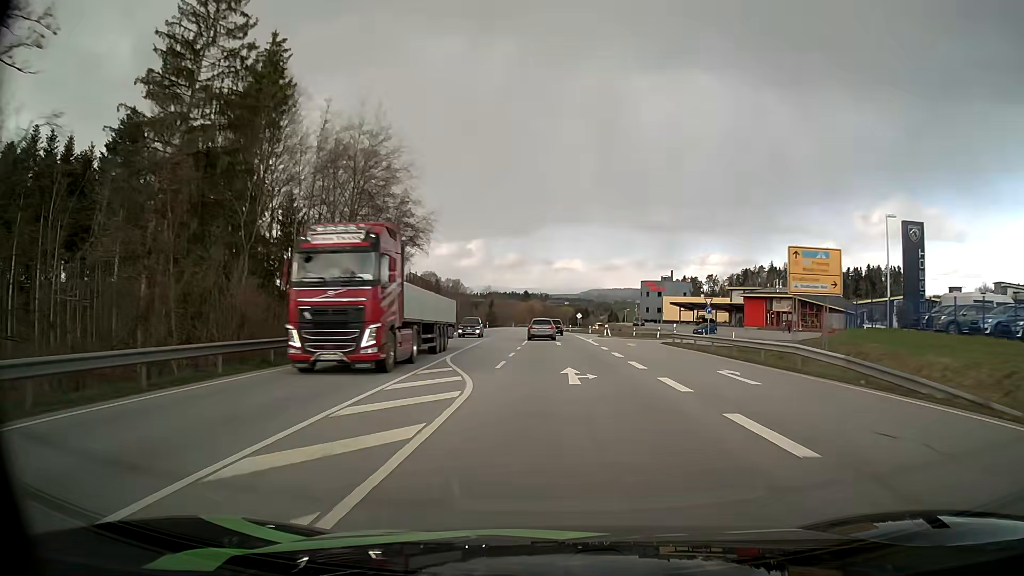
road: primary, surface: asphalt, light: Day
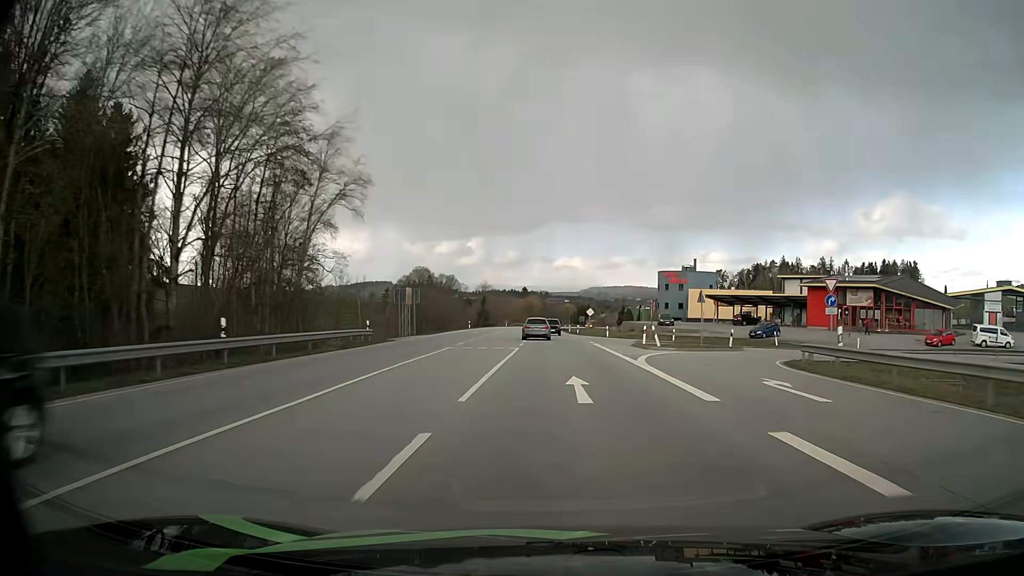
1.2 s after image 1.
(0.0, +25.9) m; 0°
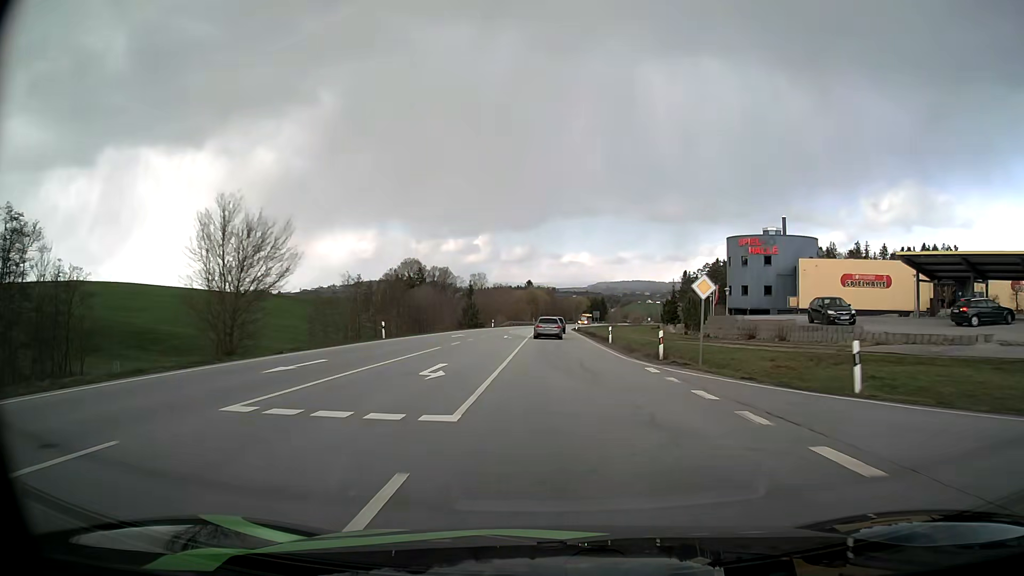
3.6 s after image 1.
(-0.2, +49.7) m; 0°
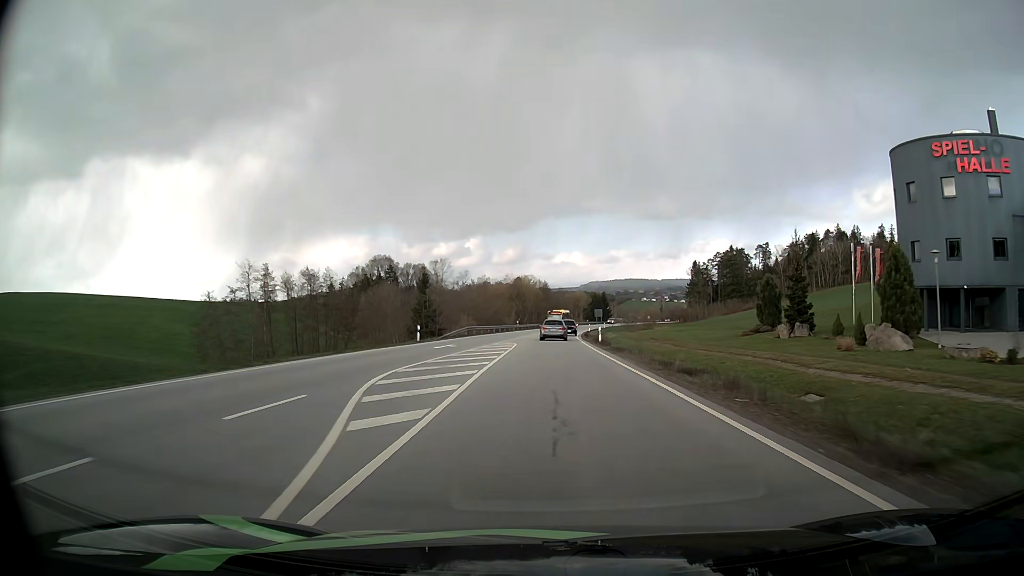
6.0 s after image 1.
(+0.1, +48.0) m; +1°
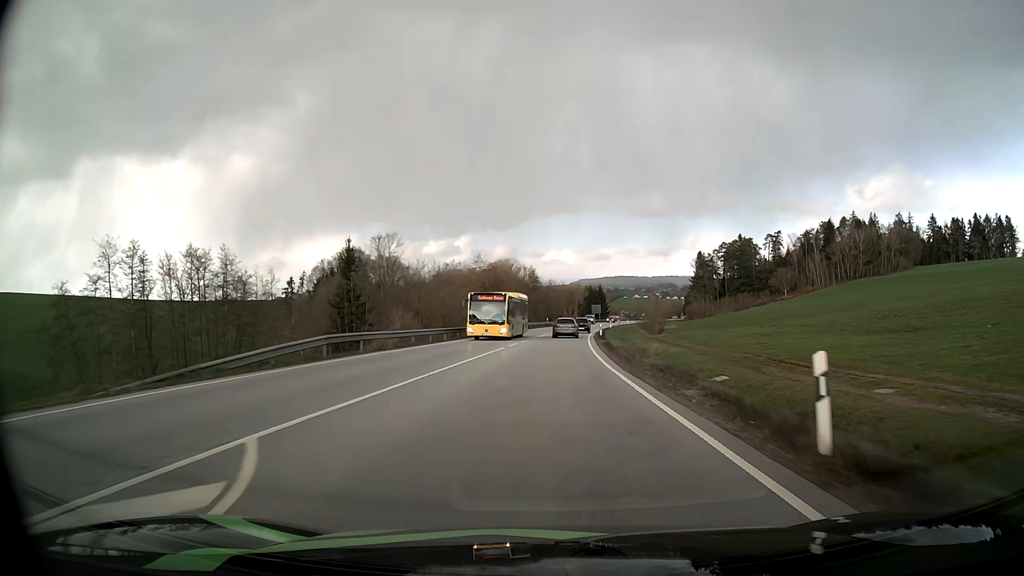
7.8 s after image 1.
(+0.2, +34.4) m; +1°
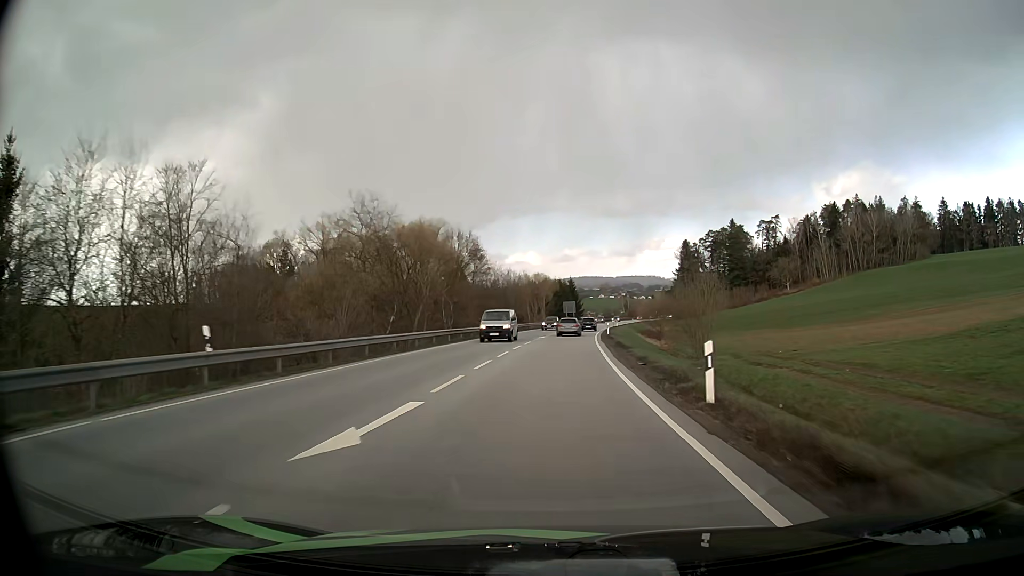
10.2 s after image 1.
(+1.0, +45.0) m; +3°
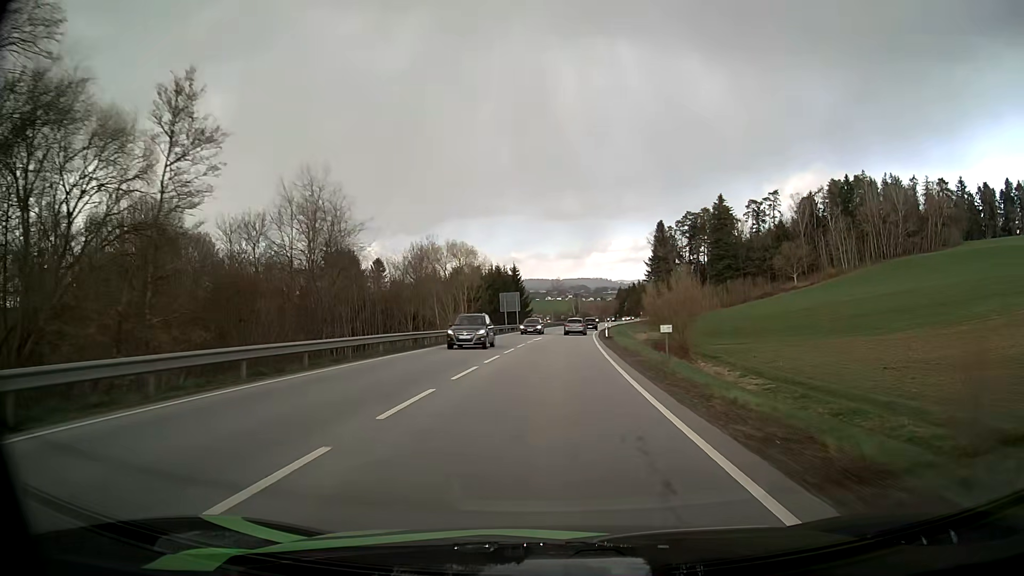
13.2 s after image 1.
(+2.6, +58.1) m; +5°
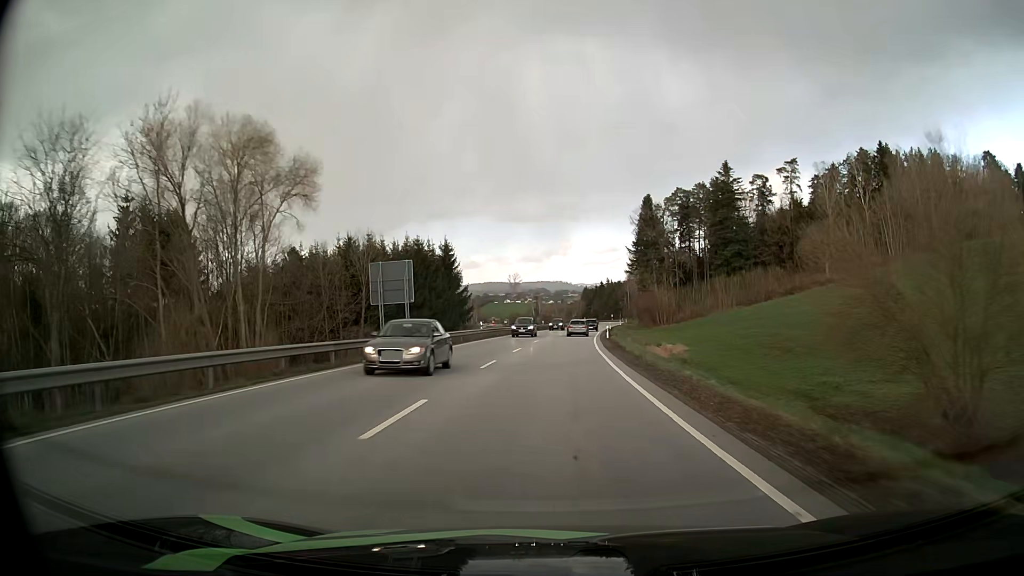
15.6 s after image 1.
(+1.4, +50.0) m; +3°
(0, +10) (0, +20) (+1, +30) (+1, +40) (+2, +50) (+2, +60) (+3, +70) (+4, +80) (+5, +90) (+6, +100) m
